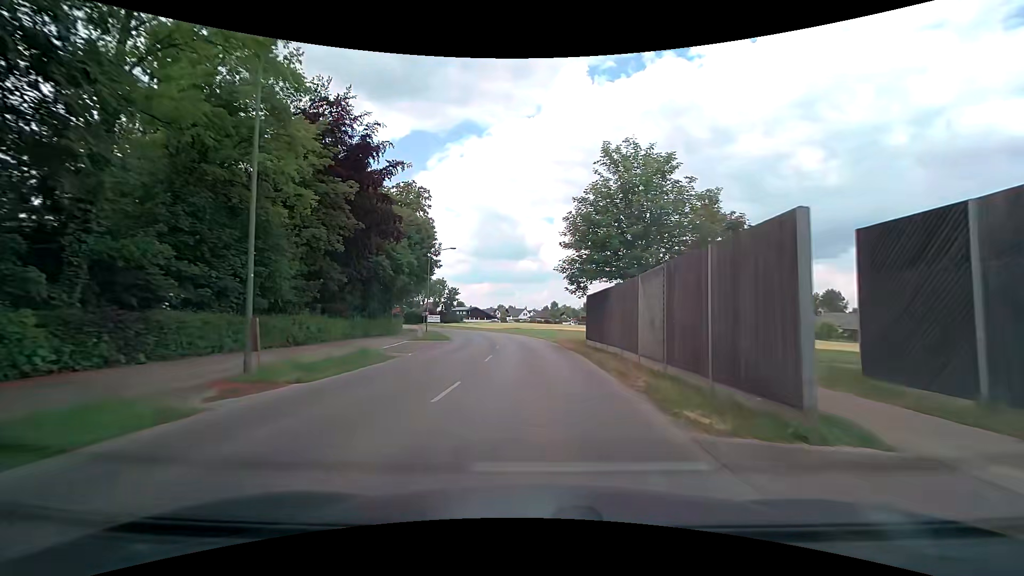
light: Day
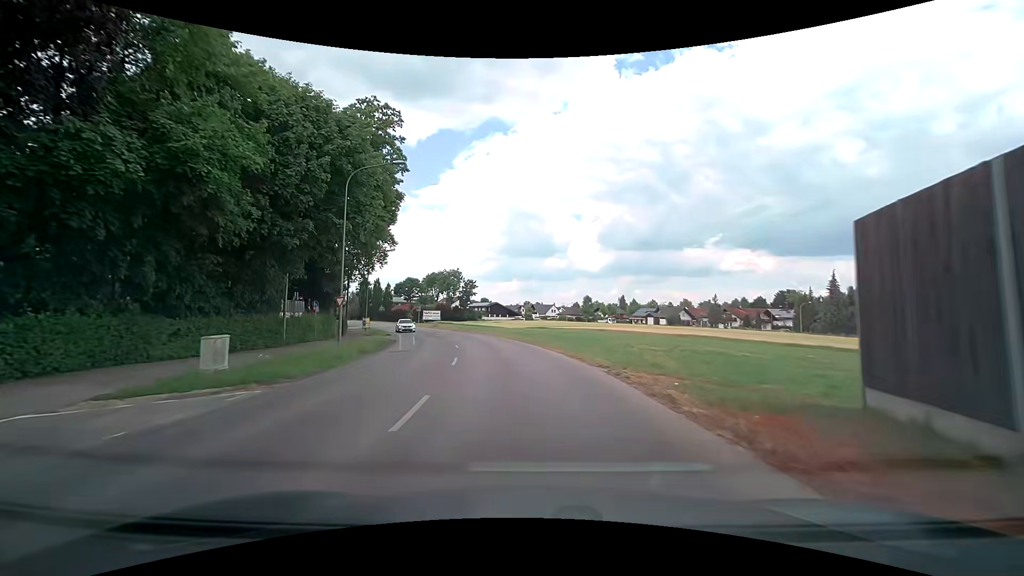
(-0.5, +29.6) m; -3°
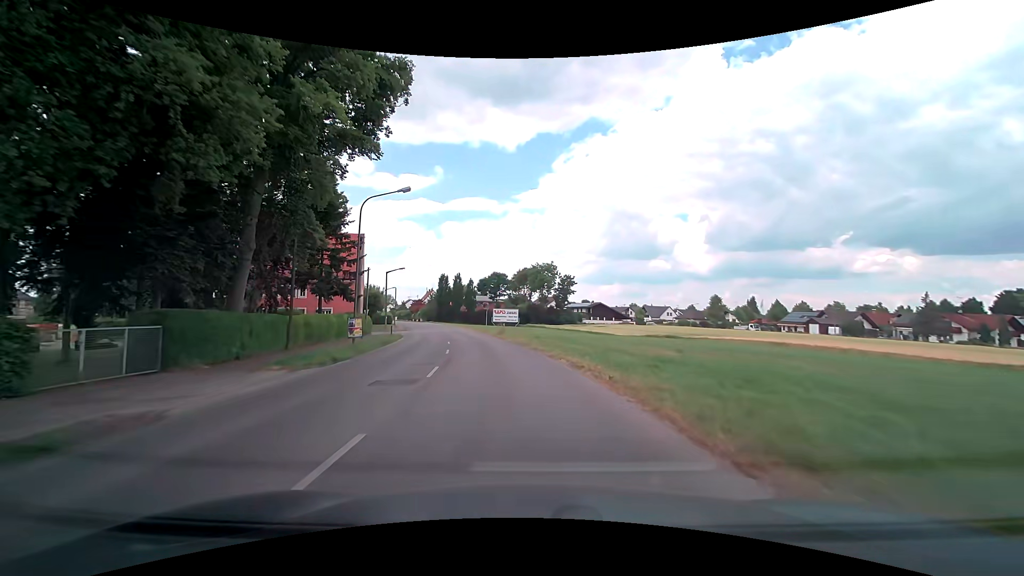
(-2.4, +29.9) m; -11°
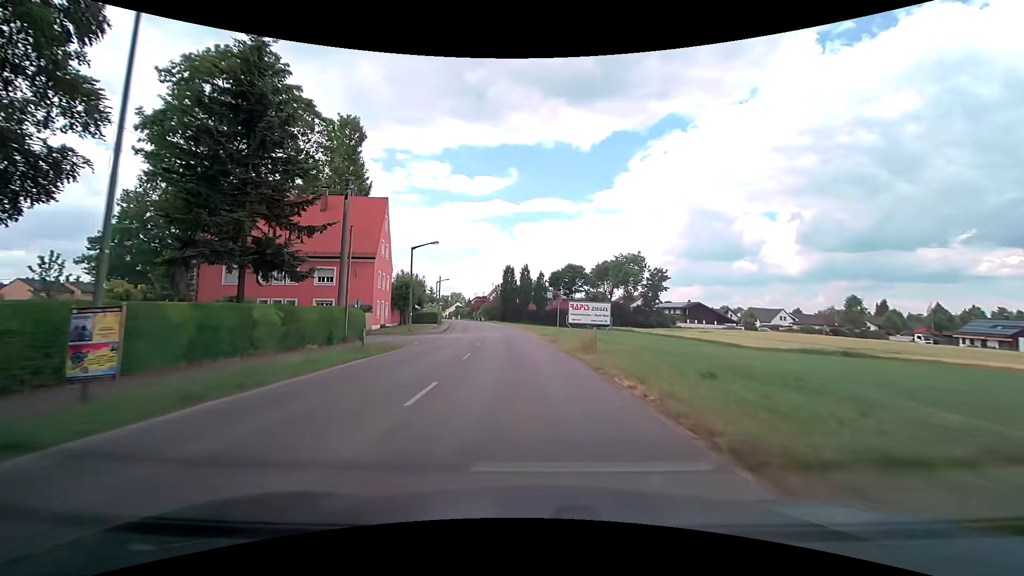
(-1.9, +22.6) m; -9°
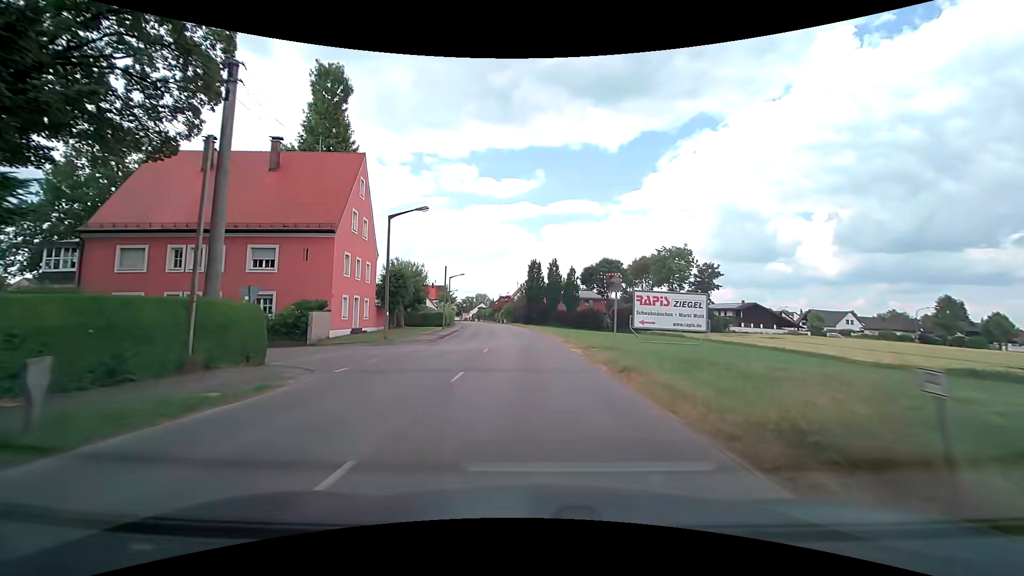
(-0.5, +15.0) m; -3°
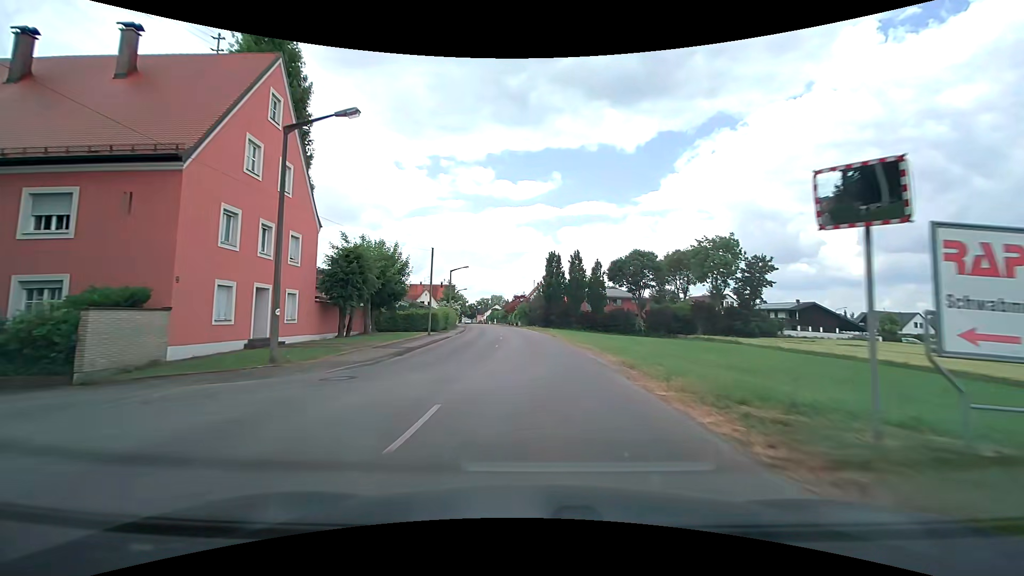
(-0.4, +14.9) m; -2°
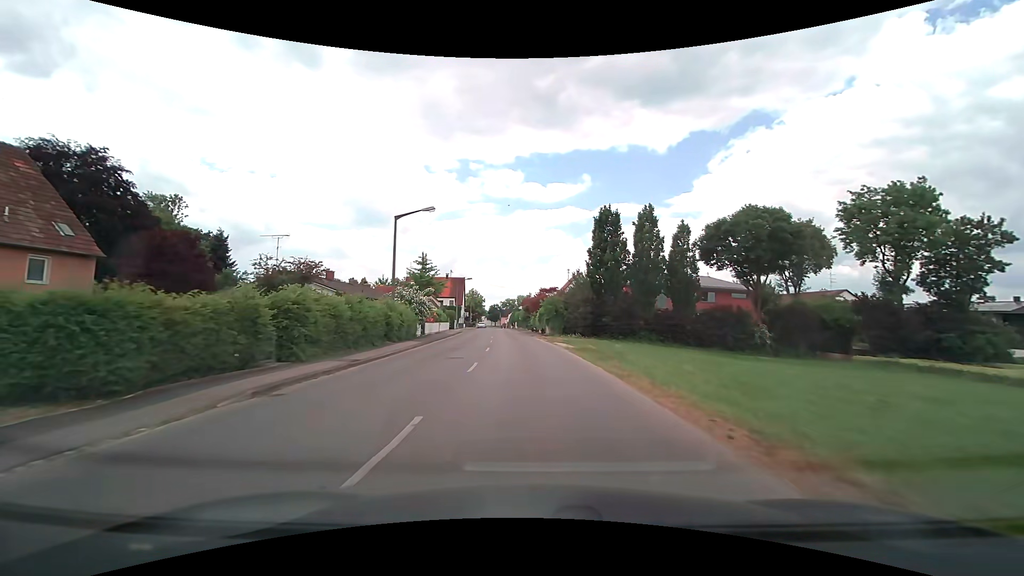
(-0.9, +37.0) m; -3°
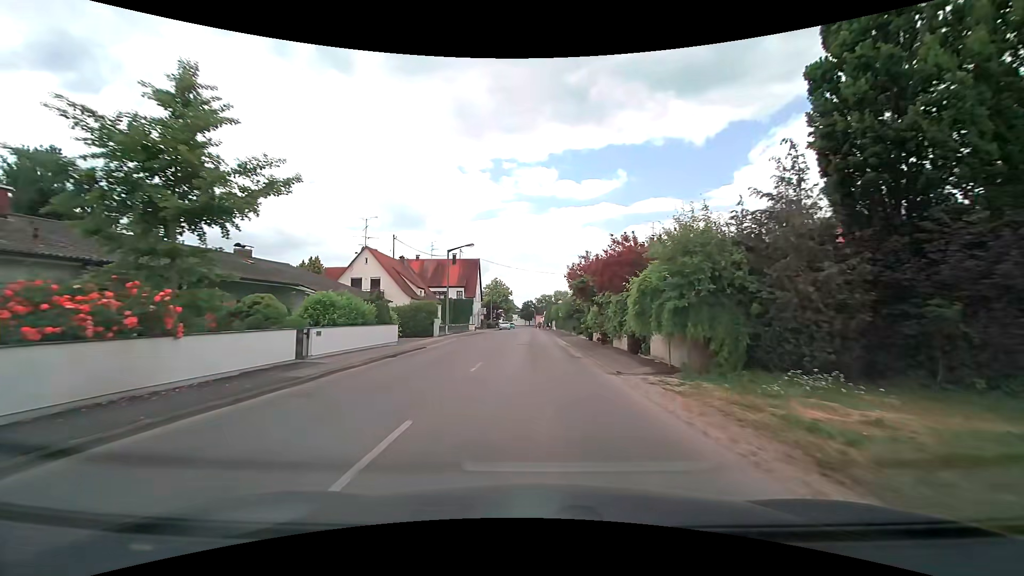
(-1.4, +36.4) m; -4°
(0, +10) (0, +20) (0, +30) (0, +40) (0, +50) (0, +60) (-1, +70) (-1, +80) (-1, +90) (-1, +100) m
